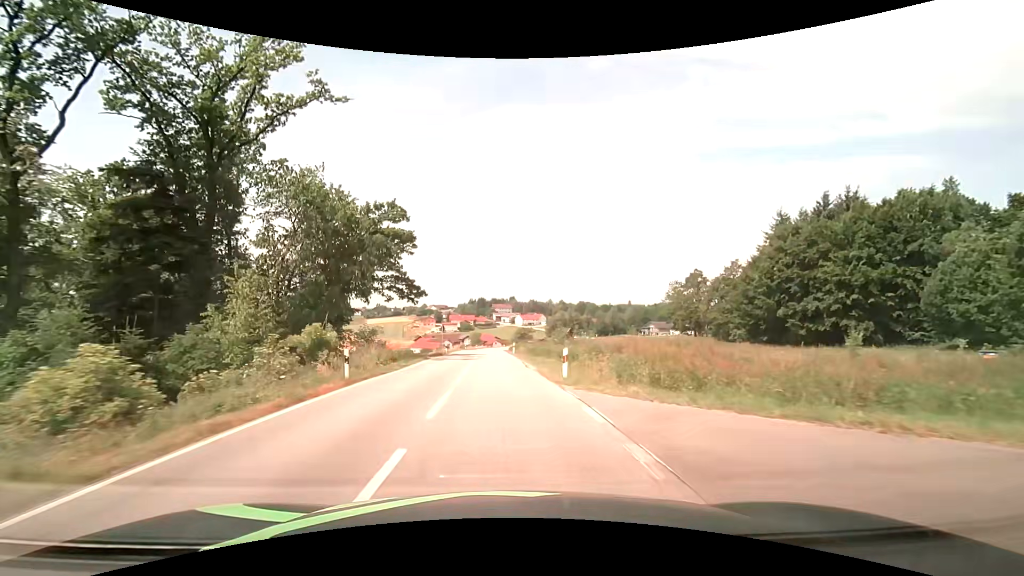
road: secondary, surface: asphalt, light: Day
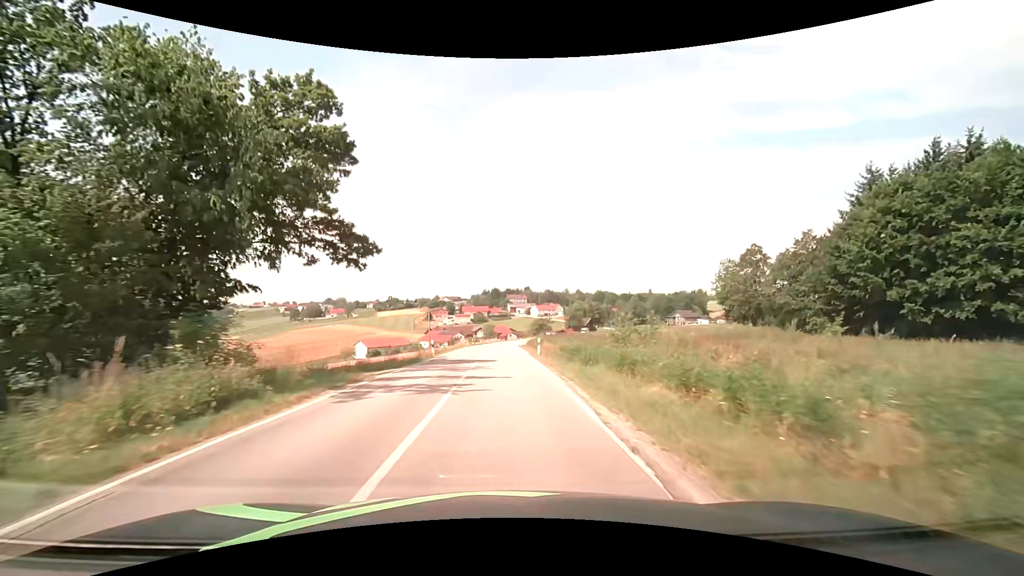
(-0.4, +18.7) m; -2°
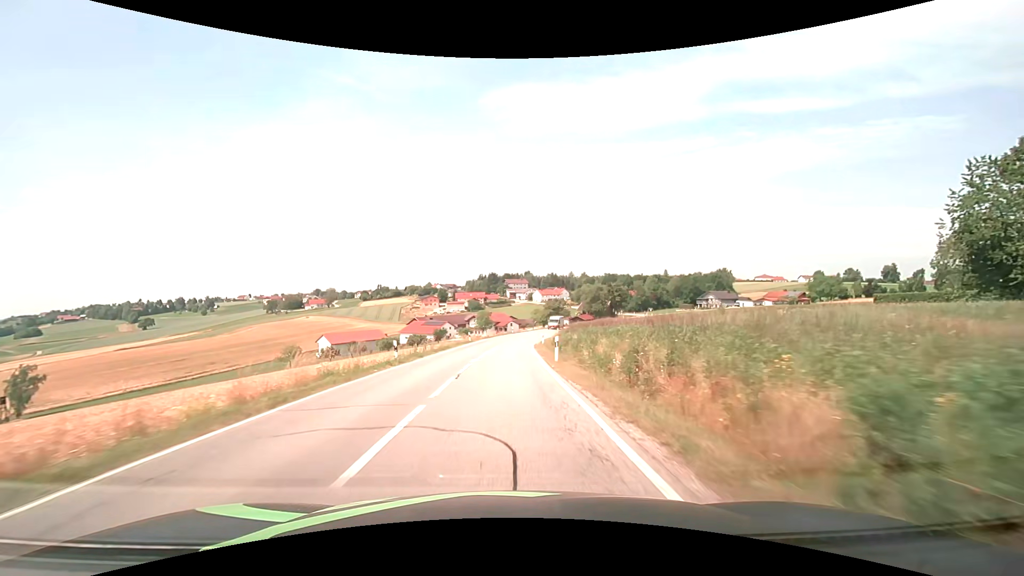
(0.0, +49.9) m; 0°
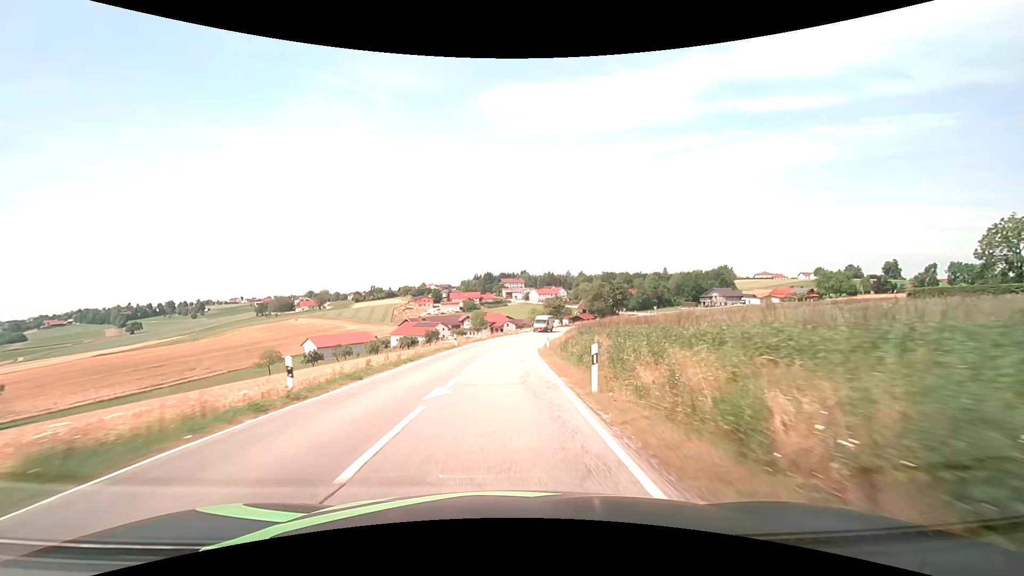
(0.0, +10.1) m; +1°
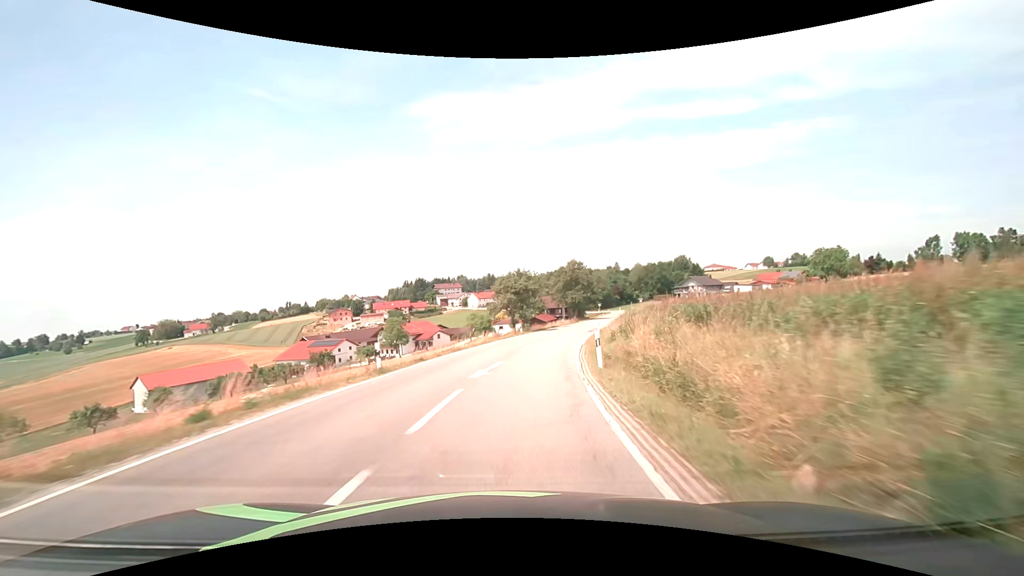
(+2.1, +50.4) m; +6°
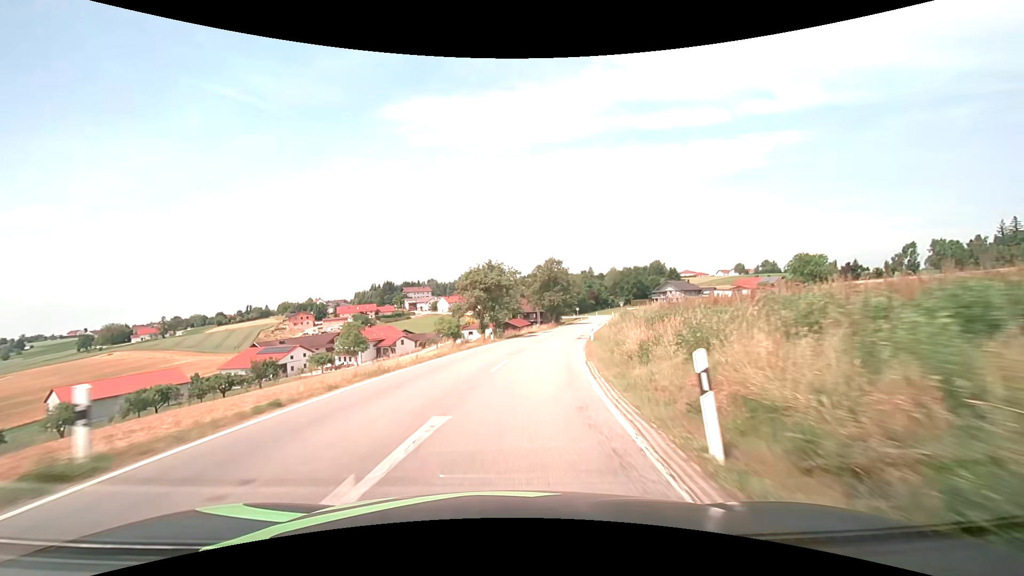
(+0.3, +10.0) m; +3°
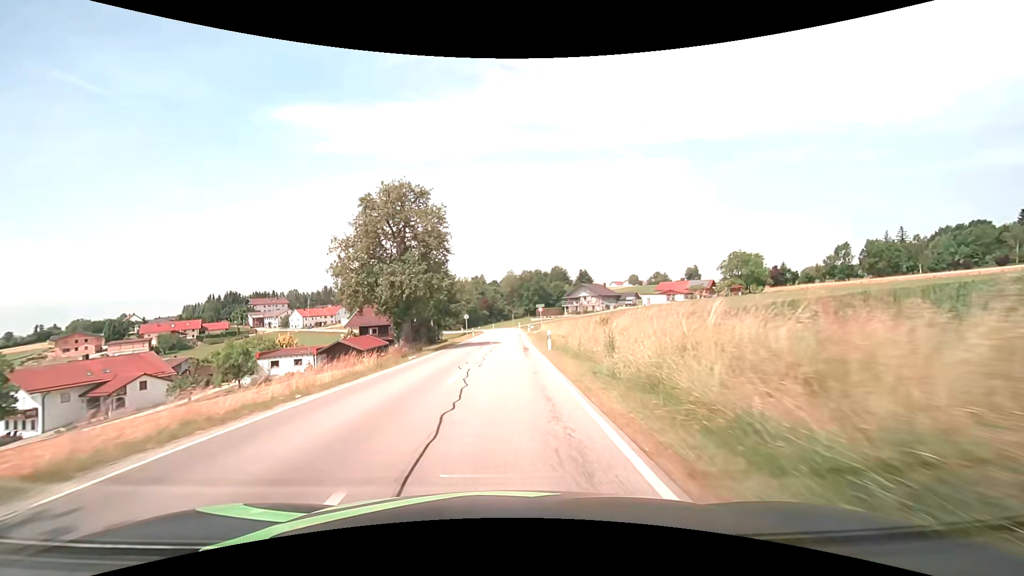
(+6.9, +48.4) m; +13°
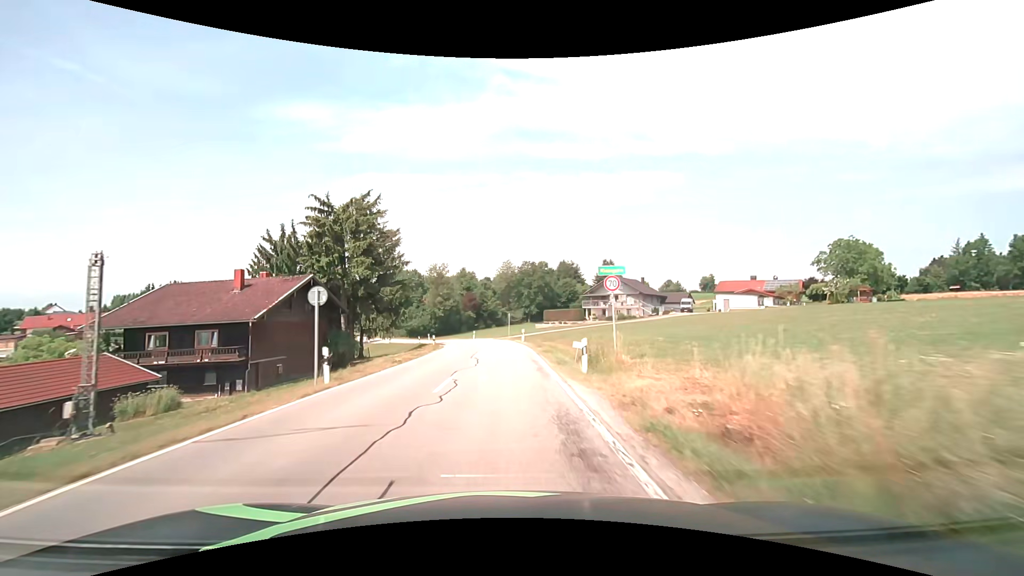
(+0.4, +48.9) m; +1°
(0, +10) (0, +20) (0, +30) (-1, +40) (-2, +50) (-4, +60) (-7, +69) (-10, +79) (-14, +88) (-18, +97) m
